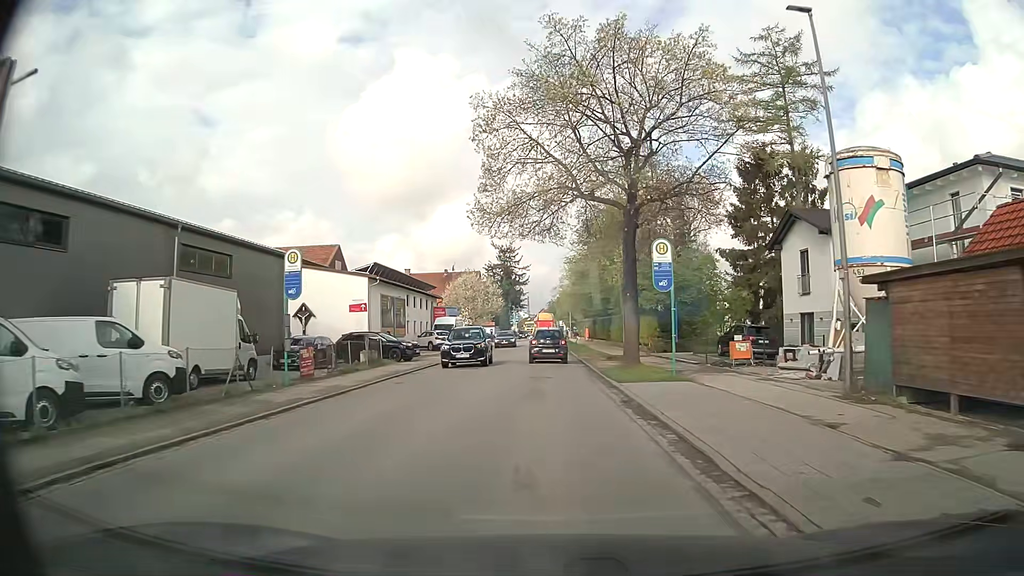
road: secondary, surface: asphalt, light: Day
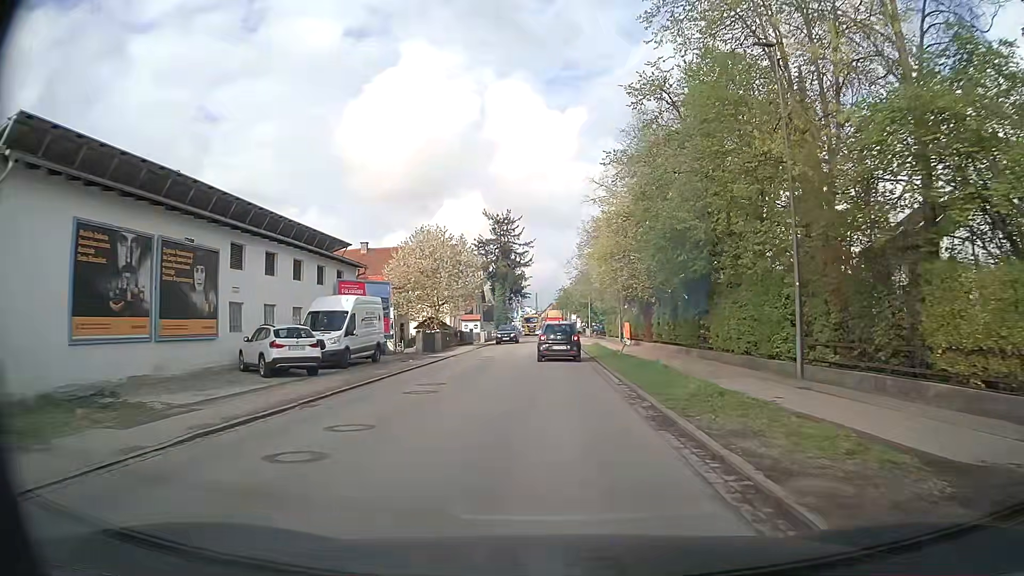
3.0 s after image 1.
(-0.4, +31.9) m; 0°
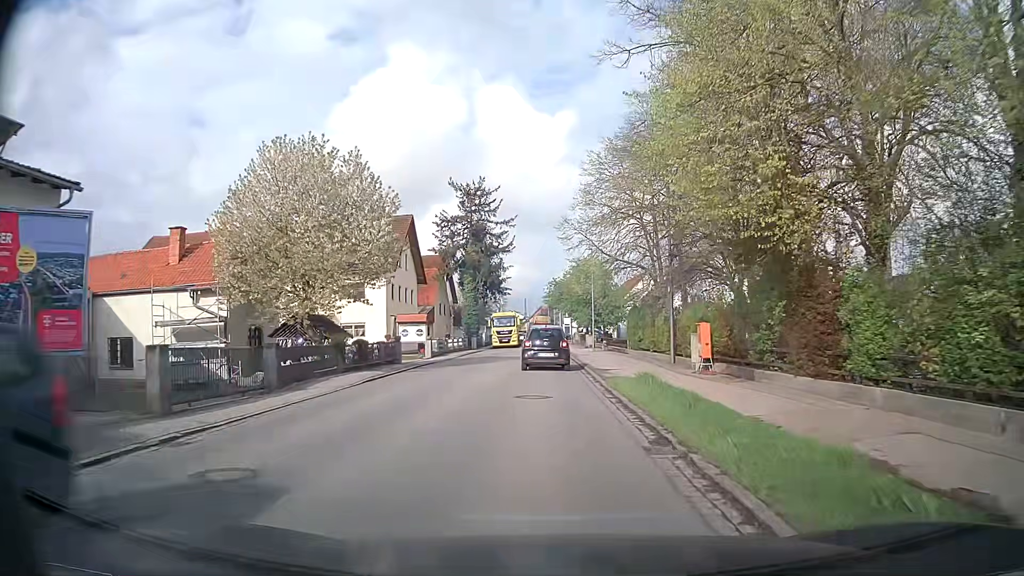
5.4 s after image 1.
(+0.1, +24.6) m; +1°
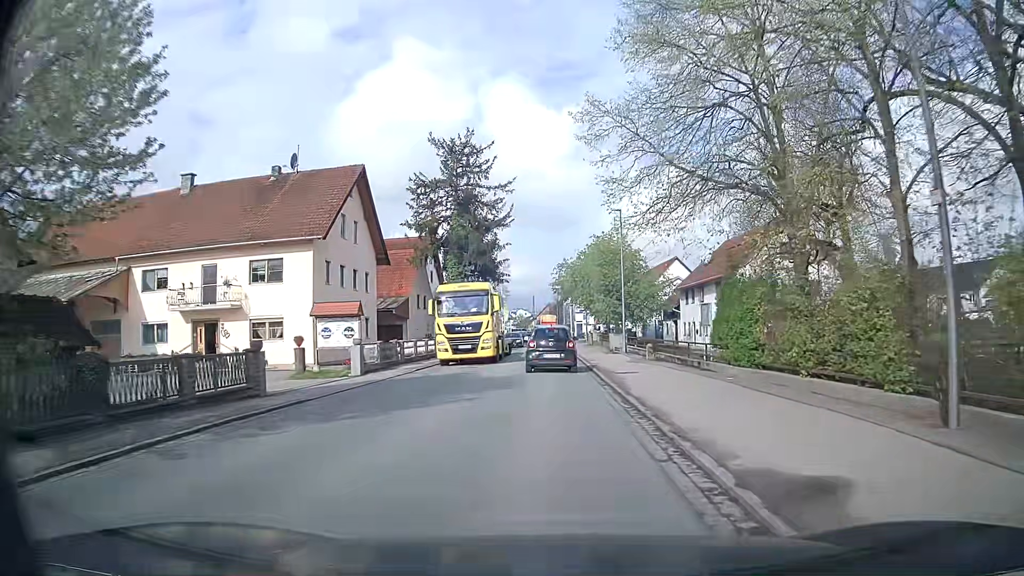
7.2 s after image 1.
(-0.1, +17.3) m; -1°
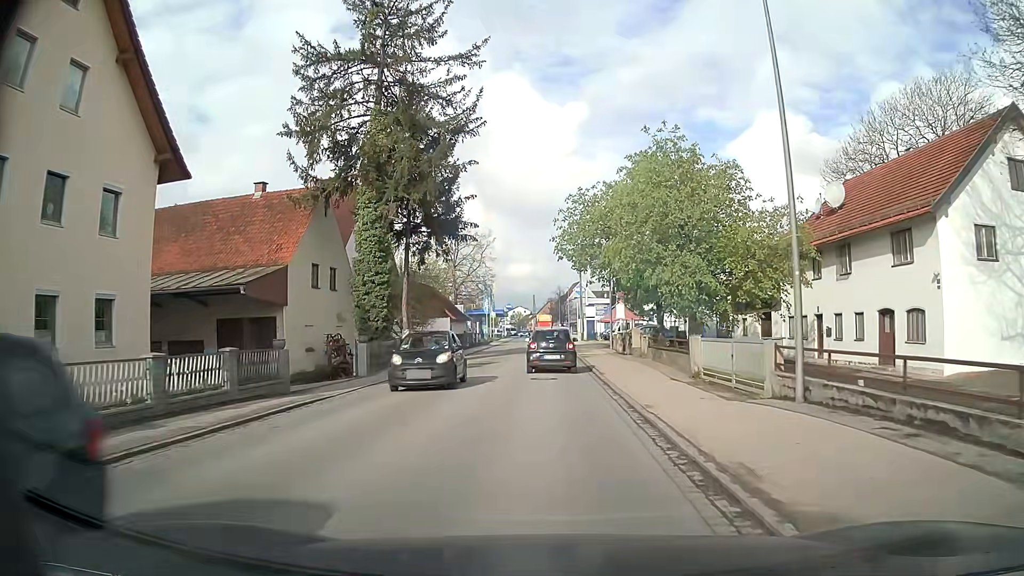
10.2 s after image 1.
(+0.2, +27.1) m; 0°
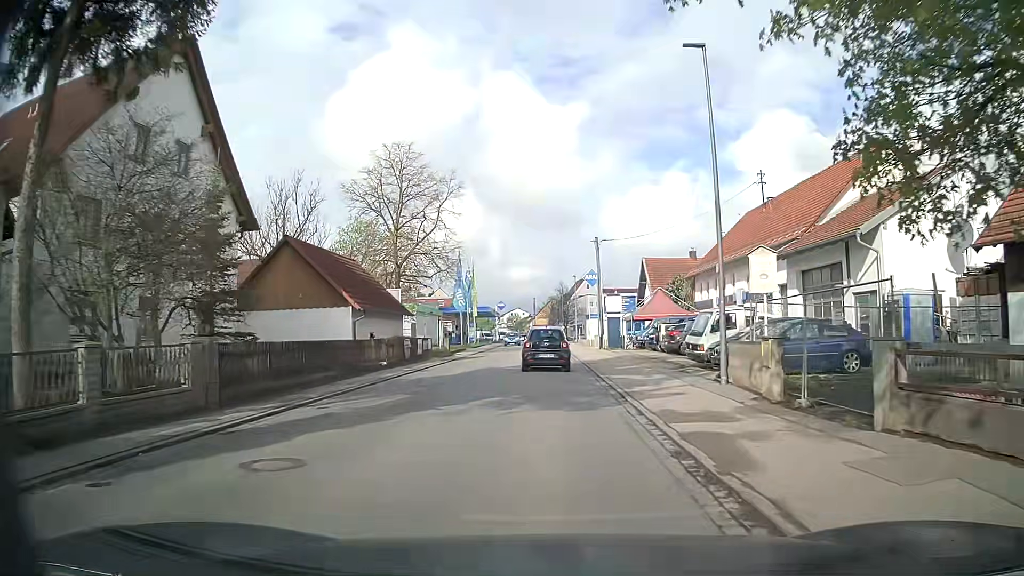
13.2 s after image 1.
(-0.1, +27.9) m; 0°
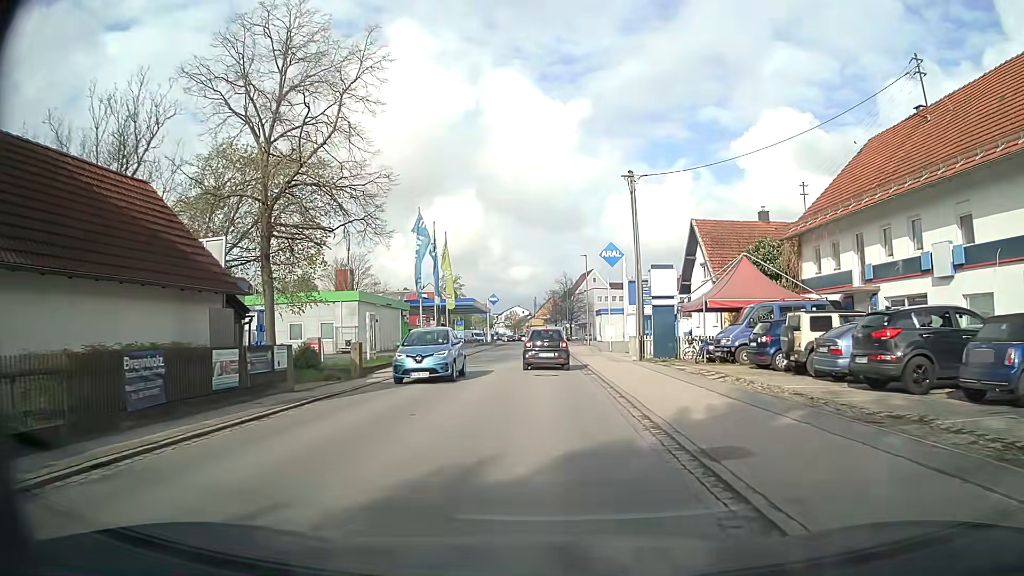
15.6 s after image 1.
(0.0, +21.5) m; 0°
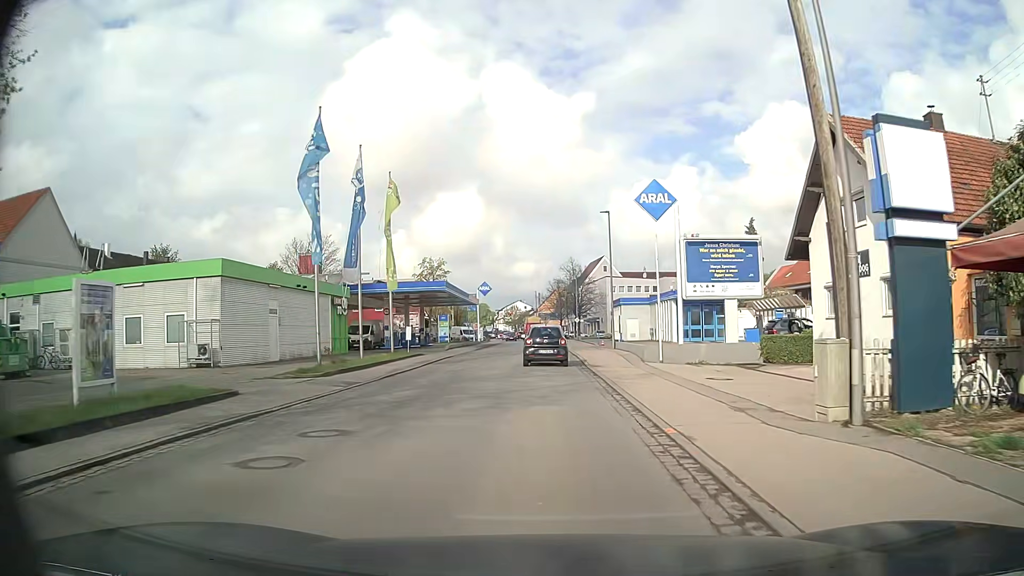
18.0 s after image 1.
(+0.1, +21.0) m; 0°
(0, +10) (0, +20) (-1, +30) (-1, +40) (-1, +50) (-1, +60) (-2, +70) (-2, +80) (-2, +90) (-3, +100) m
